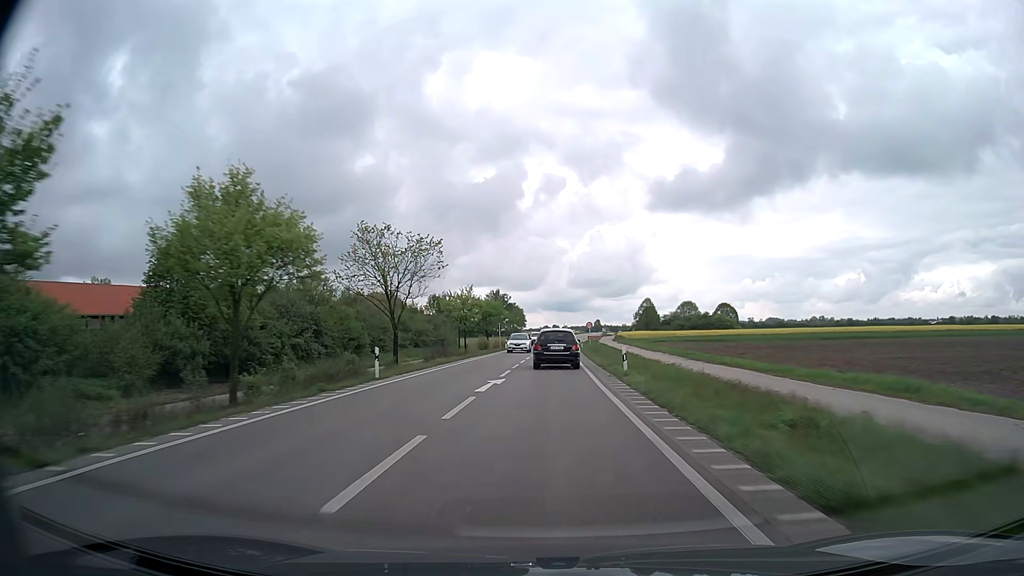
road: primary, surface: asphalt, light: Day
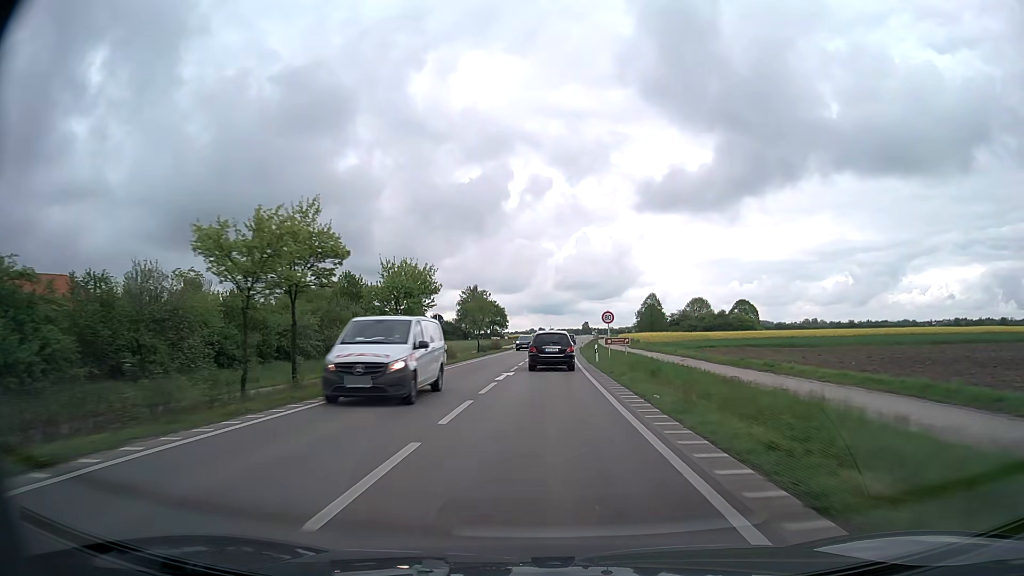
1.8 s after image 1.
(+0.3, +36.4) m; +1°
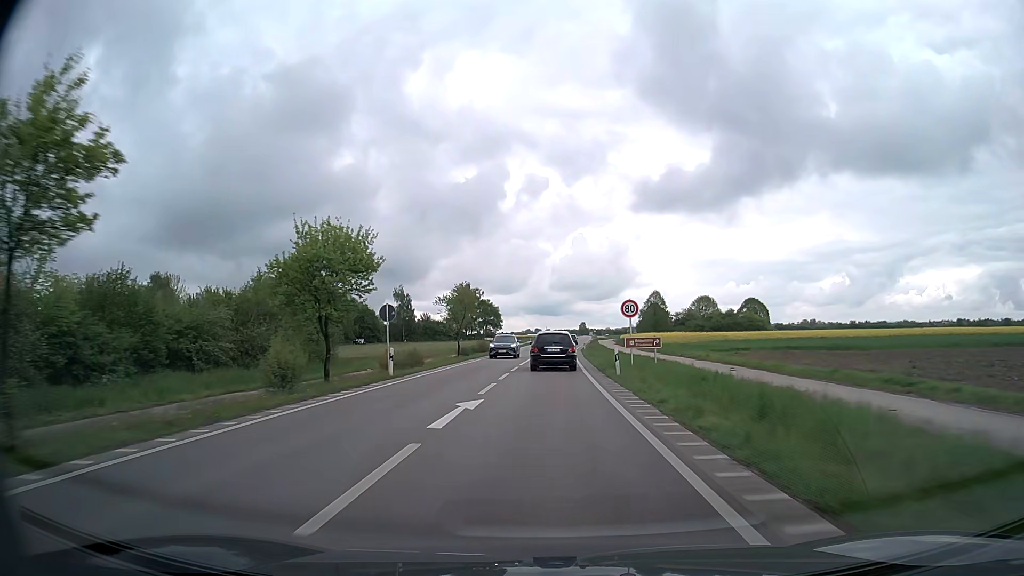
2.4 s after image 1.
(0.0, +12.2) m; 0°
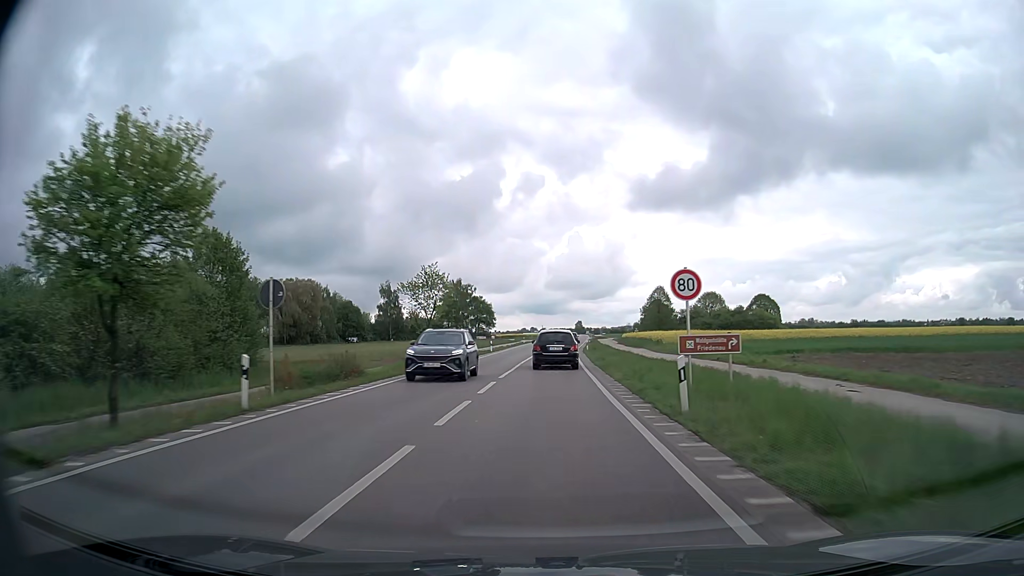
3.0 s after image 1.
(0.0, +12.2) m; 0°
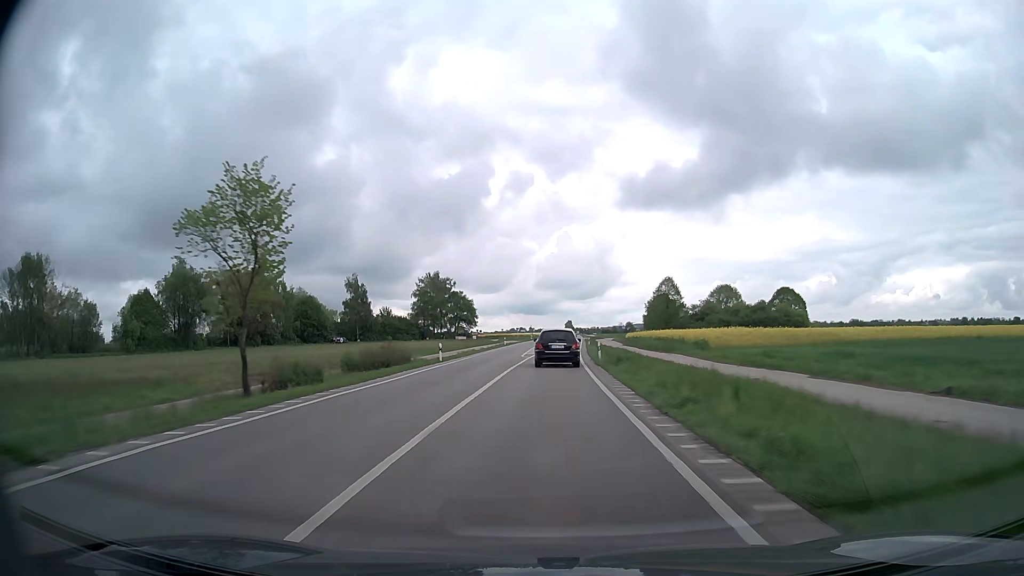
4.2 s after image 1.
(+0.1, +24.4) m; +1°
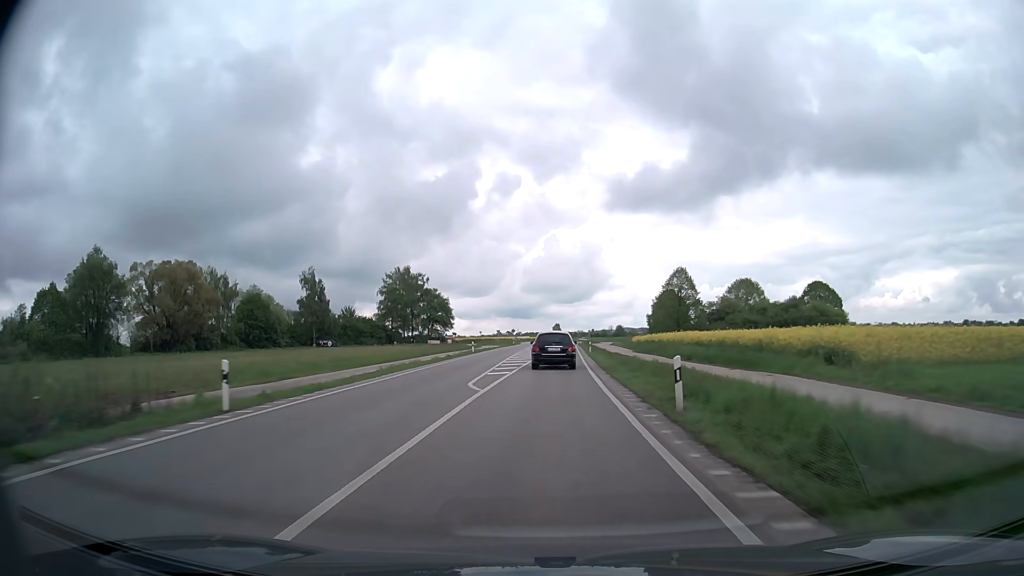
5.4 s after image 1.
(+0.2, +24.7) m; +1°
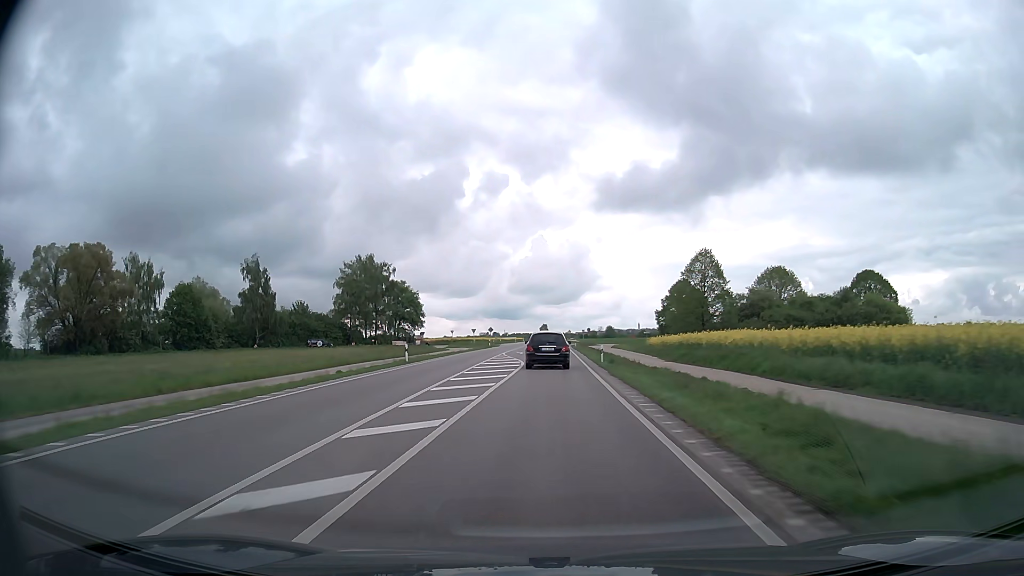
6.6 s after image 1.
(+0.2, +25.1) m; +1°
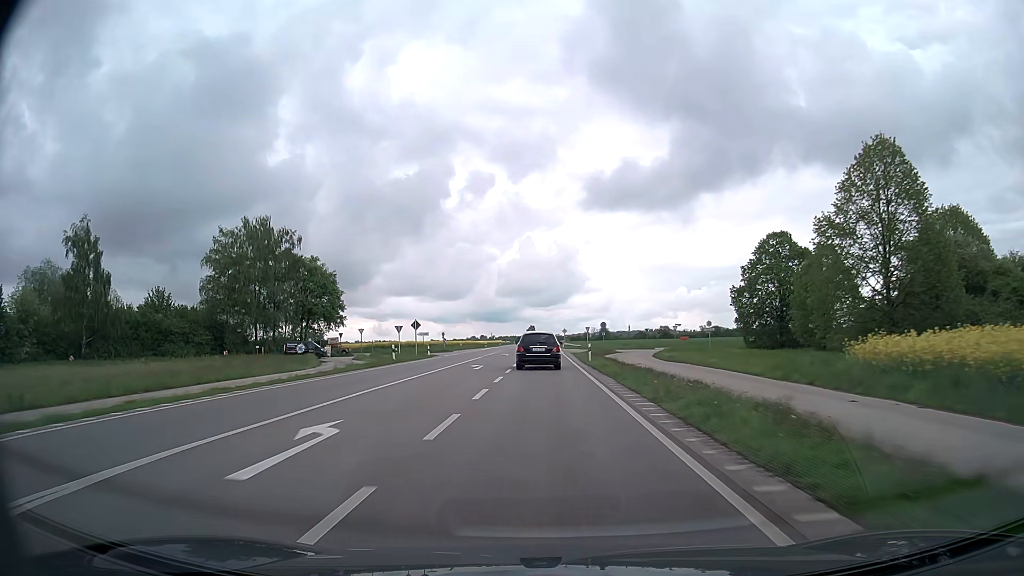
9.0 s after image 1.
(+0.8, +51.4) m; +1°
(0, +10) (0, +20) (0, +30) (0, +40) (0, +50) (0, +60) (0, +70) (-1, +80) (-1, +90) (-1, +100) m
